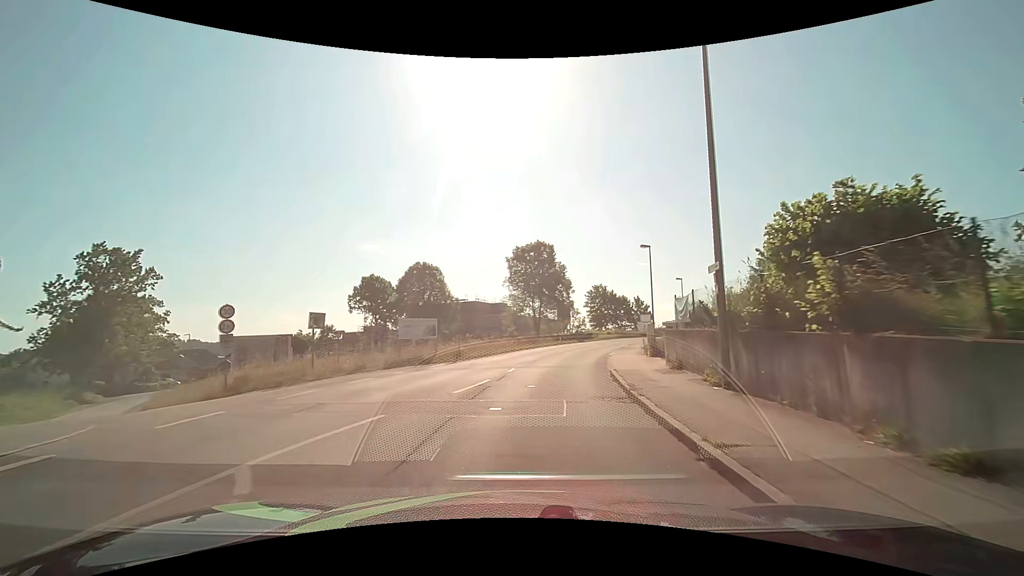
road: unclassified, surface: asphalt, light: Day
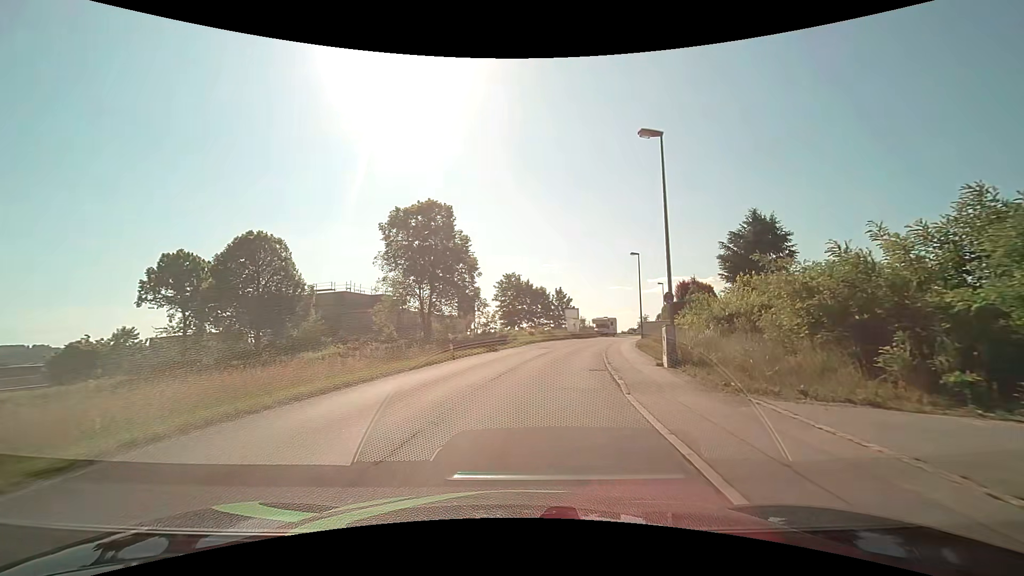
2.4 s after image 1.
(+2.5, +24.2) m; +11°
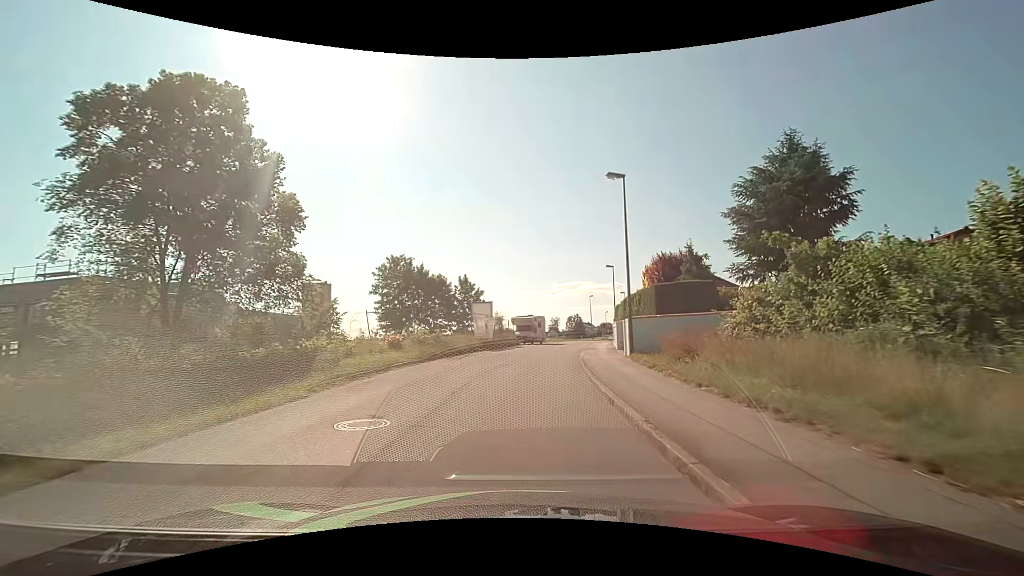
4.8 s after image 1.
(+2.4, +25.1) m; +10°
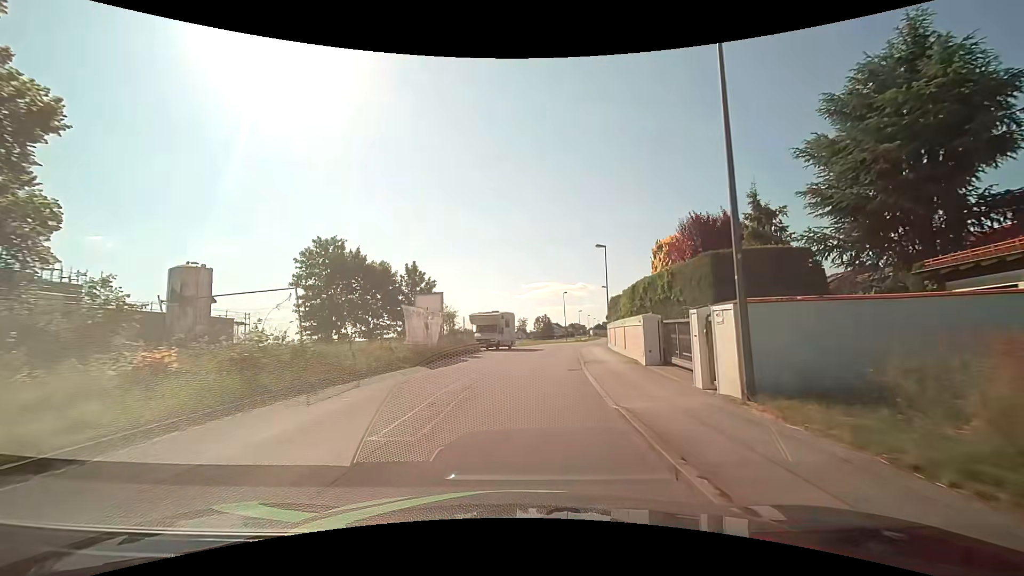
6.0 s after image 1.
(+0.4, +13.0) m; +4°
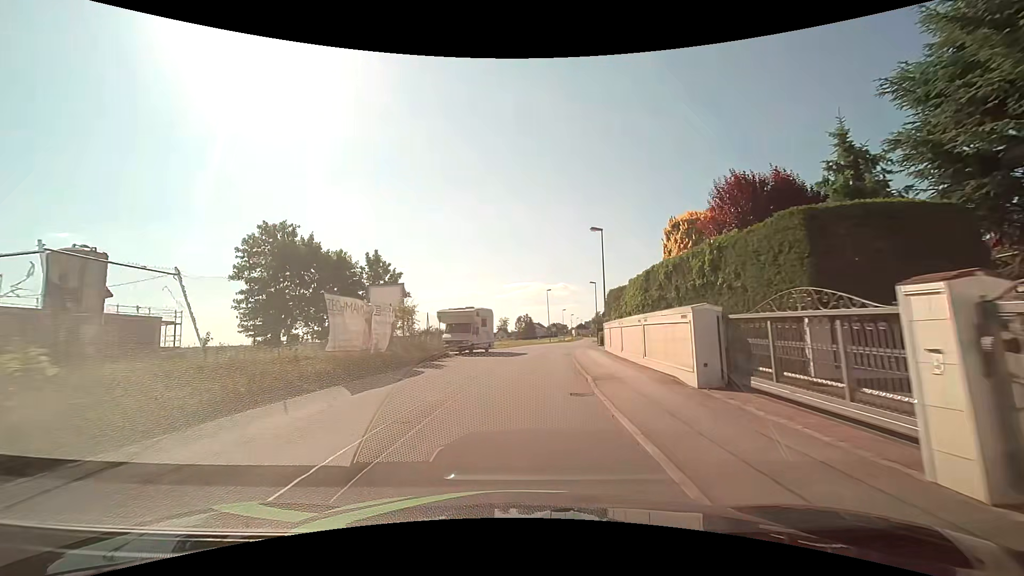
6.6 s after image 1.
(+0.1, +6.6) m; +2°
(0, +10) (+1, +20) (+2, +30) (+3, +40) (+4, +50) (+6, +60) (+7, +70) (+9, +79) (+11, +89) (+13, +99) m
